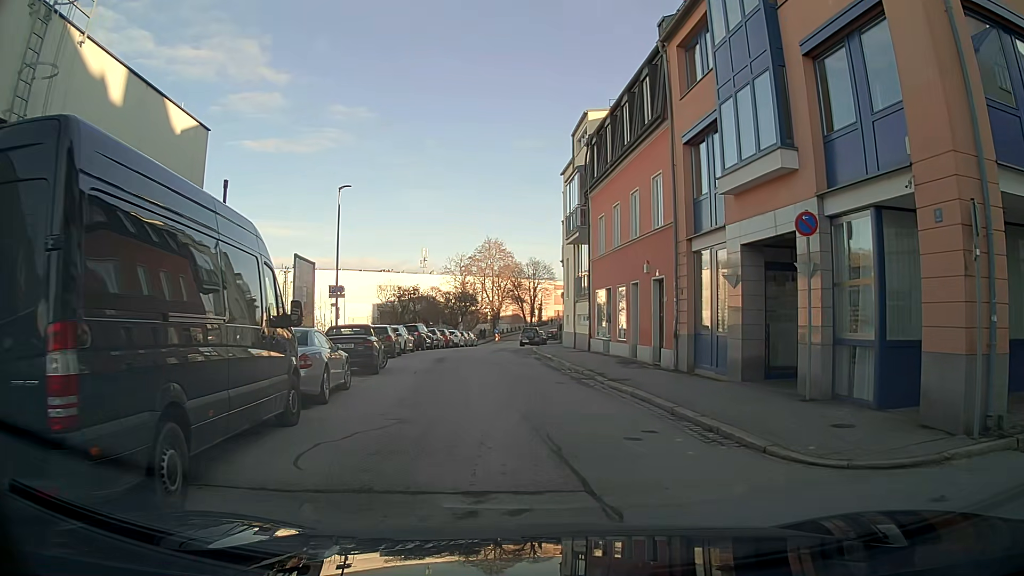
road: residential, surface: asphalt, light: Day
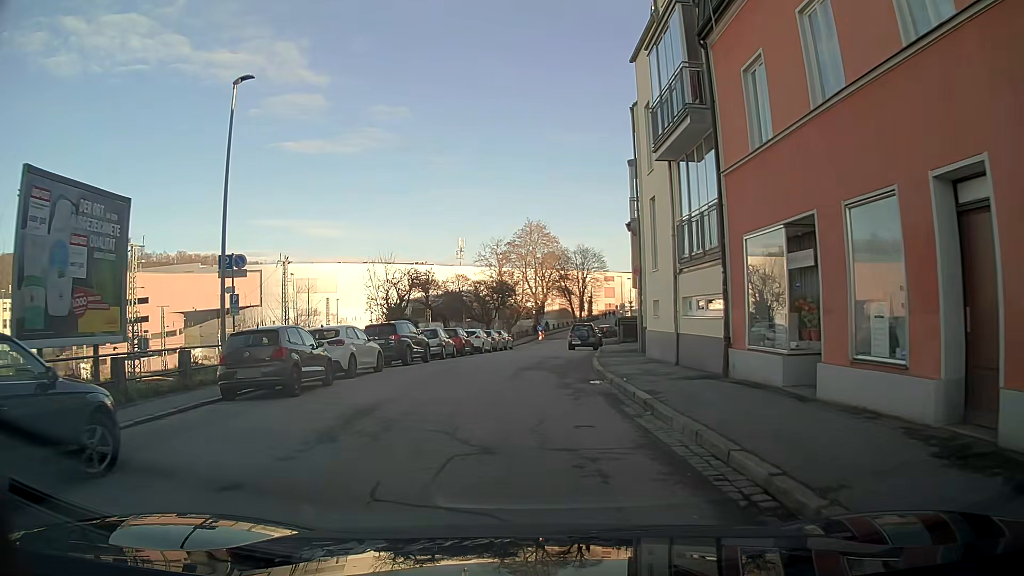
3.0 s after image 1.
(-0.4, +16.3) m; -5°
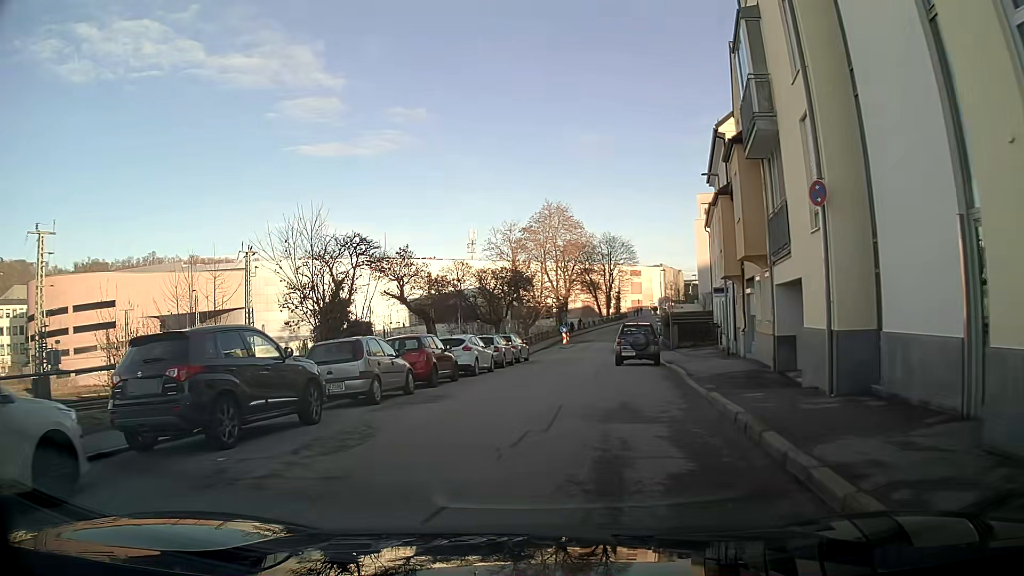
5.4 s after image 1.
(-0.2, +15.5) m; -1°
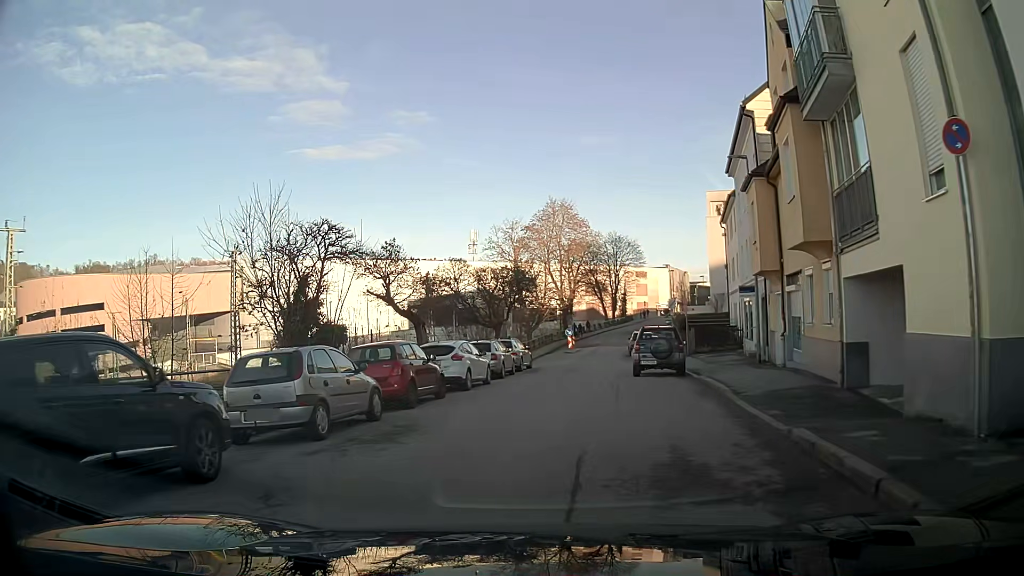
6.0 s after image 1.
(0.0, +3.9) m; 0°
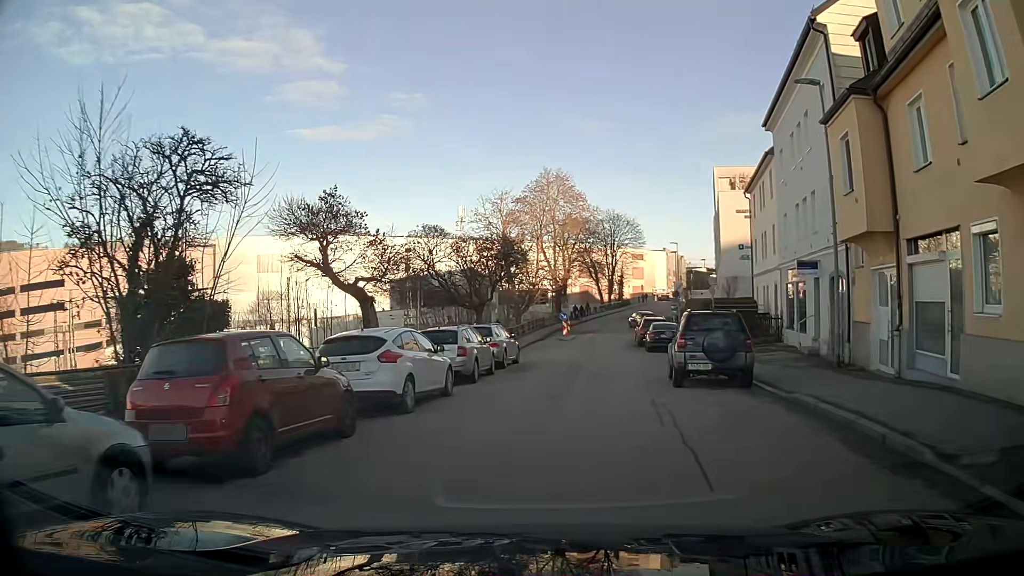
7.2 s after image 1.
(0.0, +8.0) m; 0°
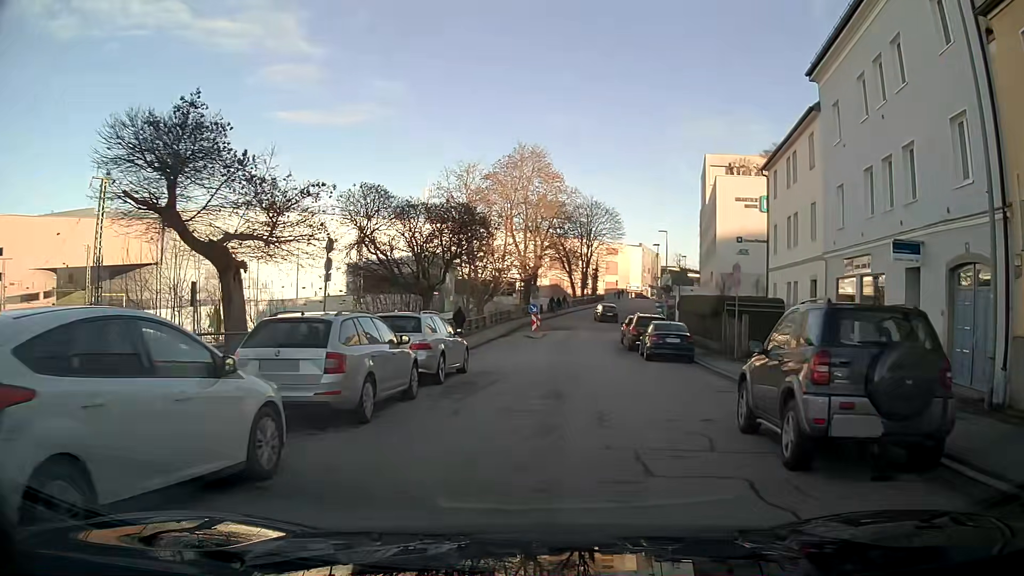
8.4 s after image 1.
(+0.4, +8.4) m; +4°
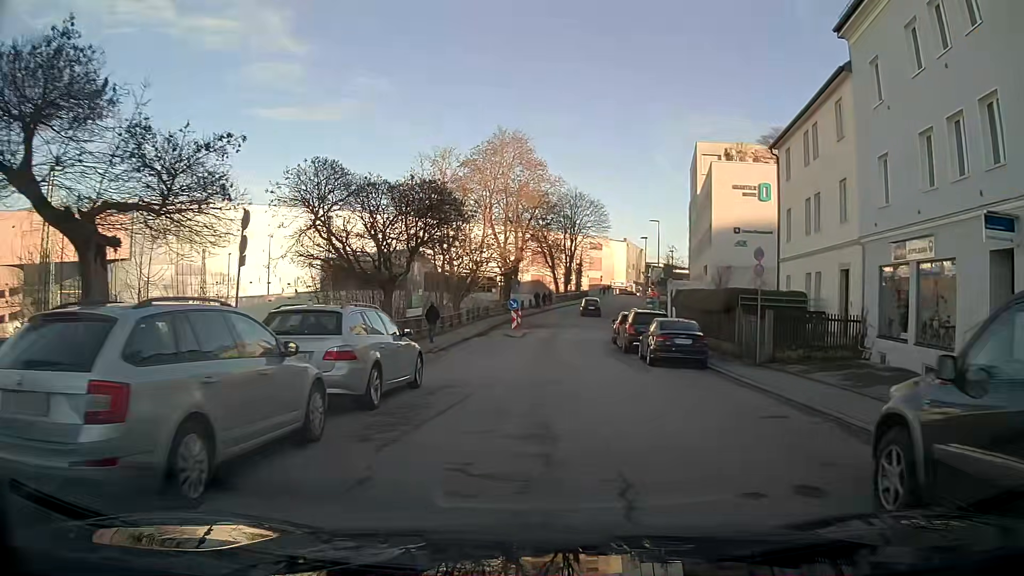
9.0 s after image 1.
(0.0, +4.4) m; +1°
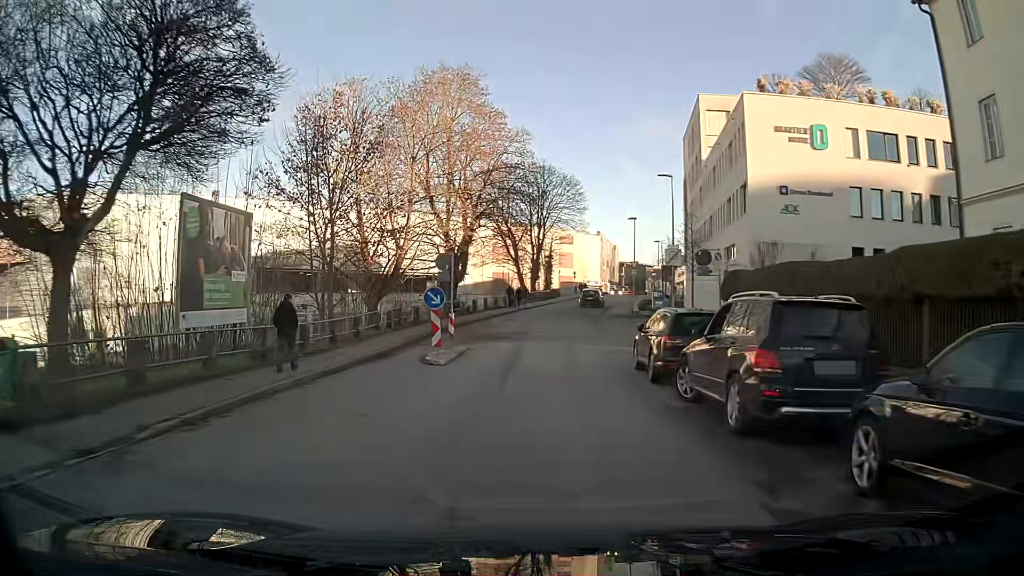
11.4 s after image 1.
(+0.5, +17.5) m; +2°
(0, +10) (0, +20) (+1, +30) (+2, +40) (+4, +50) (+5, +60) (+7, +70) (+11, +79) (+20, +83) (+28, +89) m
